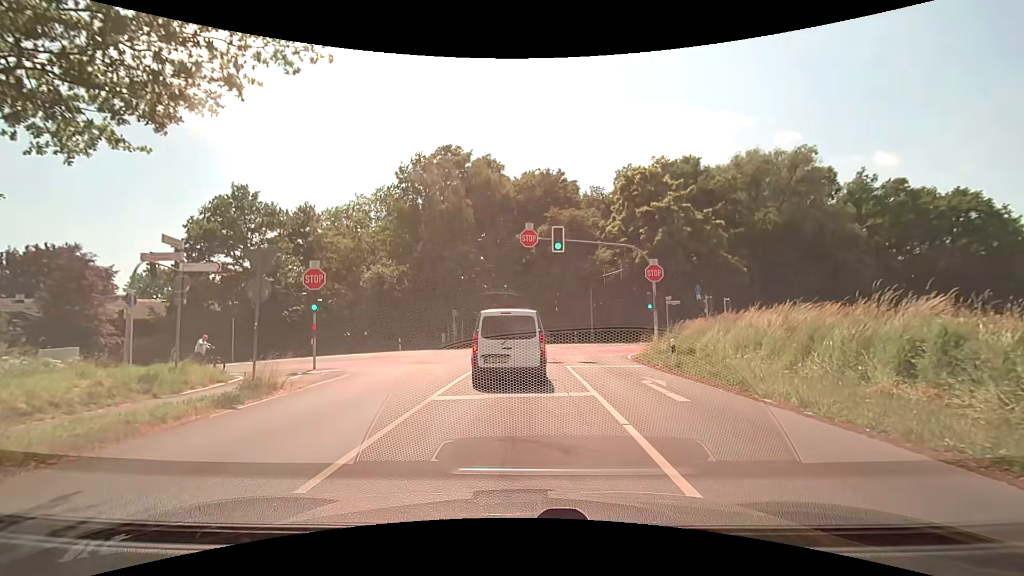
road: unclassified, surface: asphalt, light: Day
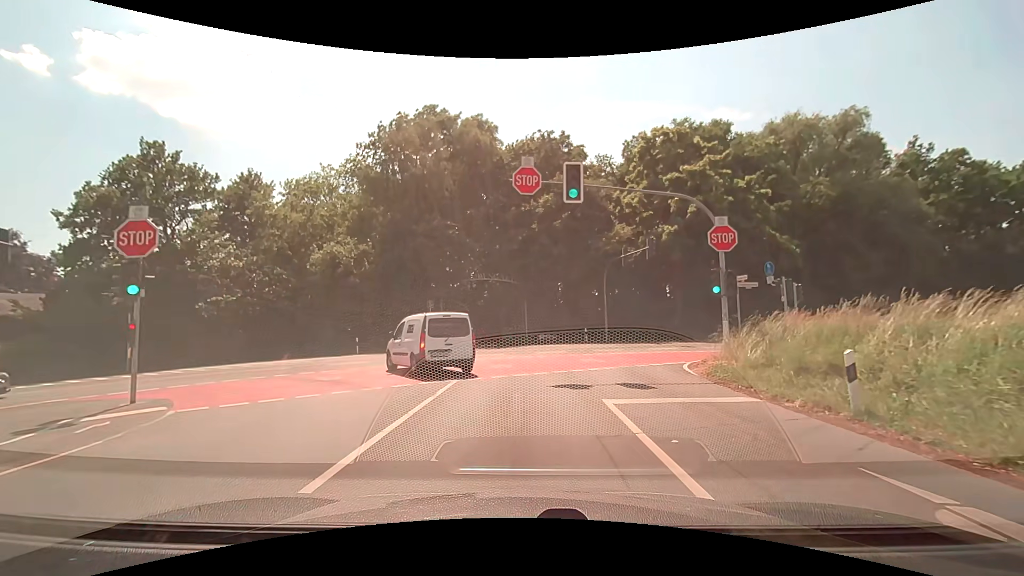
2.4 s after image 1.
(0.0, +9.7) m; 0°
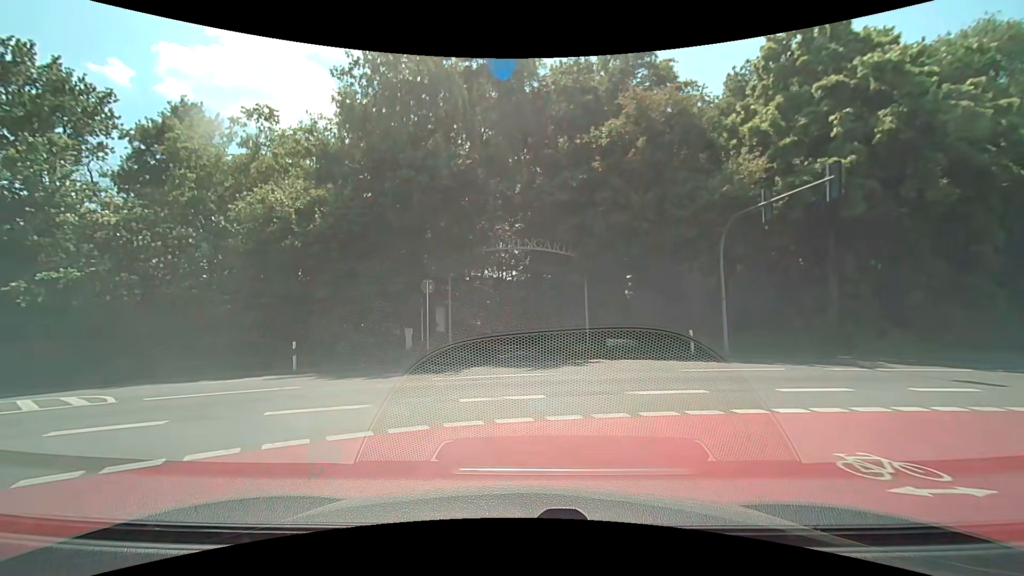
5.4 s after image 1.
(-0.2, +13.9) m; -6°
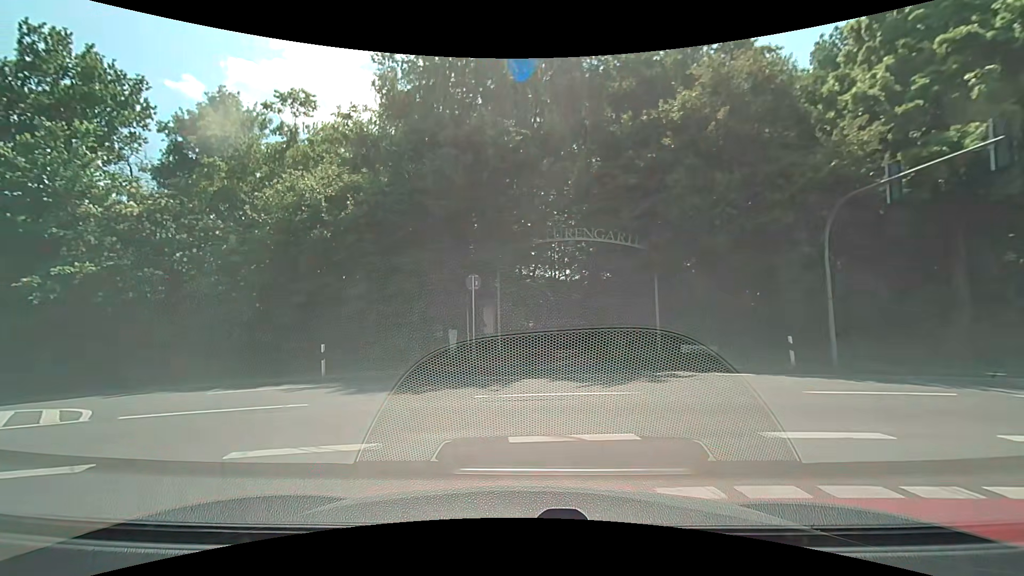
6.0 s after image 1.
(-0.1, +2.8) m; -7°
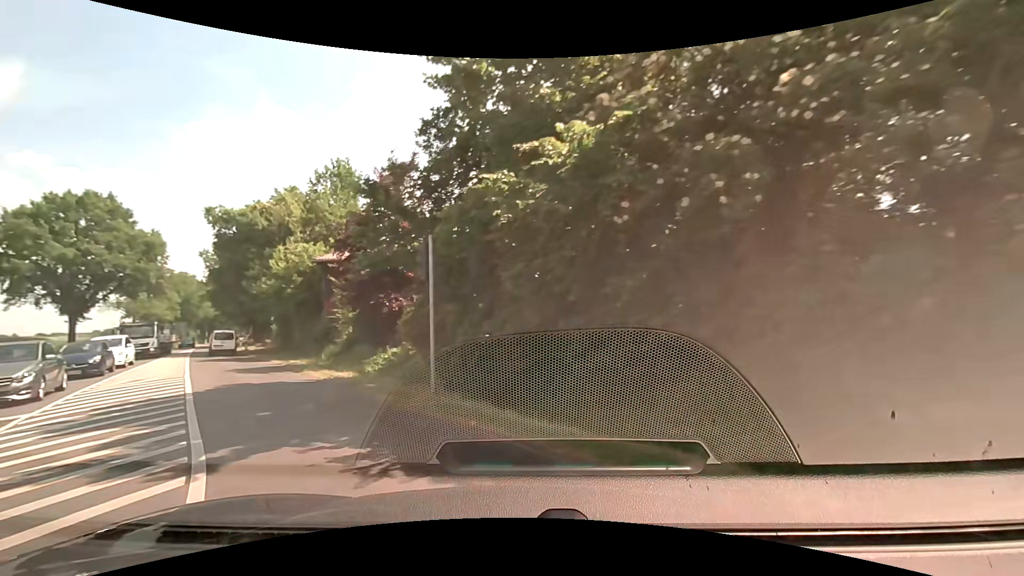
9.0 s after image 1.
(-6.6, +12.4) m; -60°
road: secondary
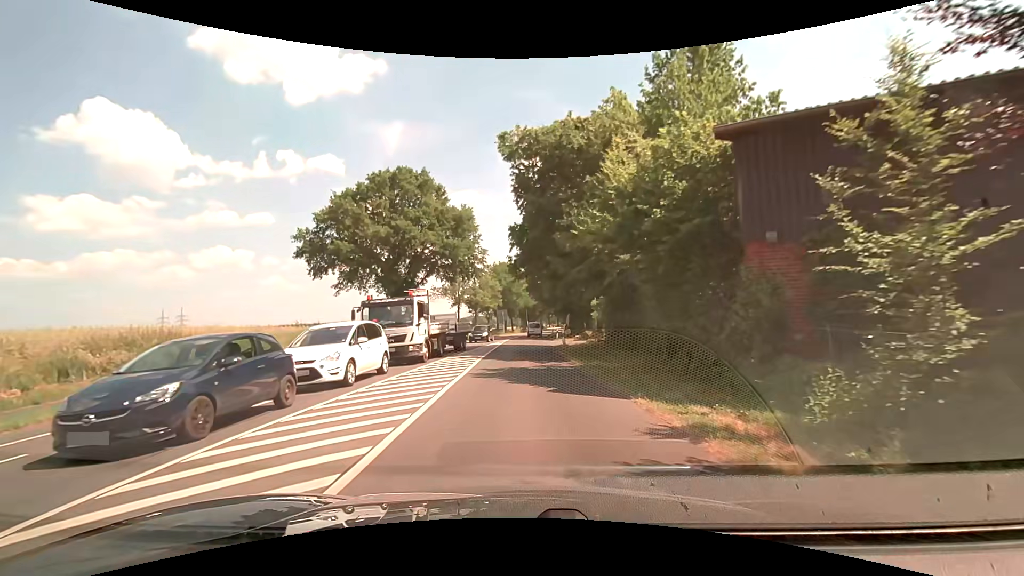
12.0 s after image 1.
(-8.5, +17.3) m; -33°
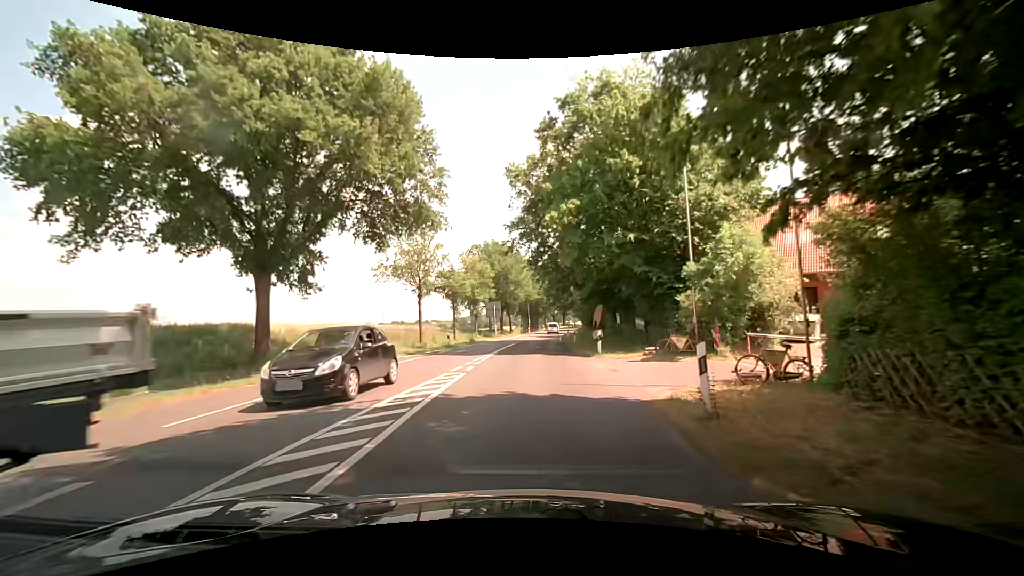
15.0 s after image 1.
(-0.1, +26.2) m; 0°
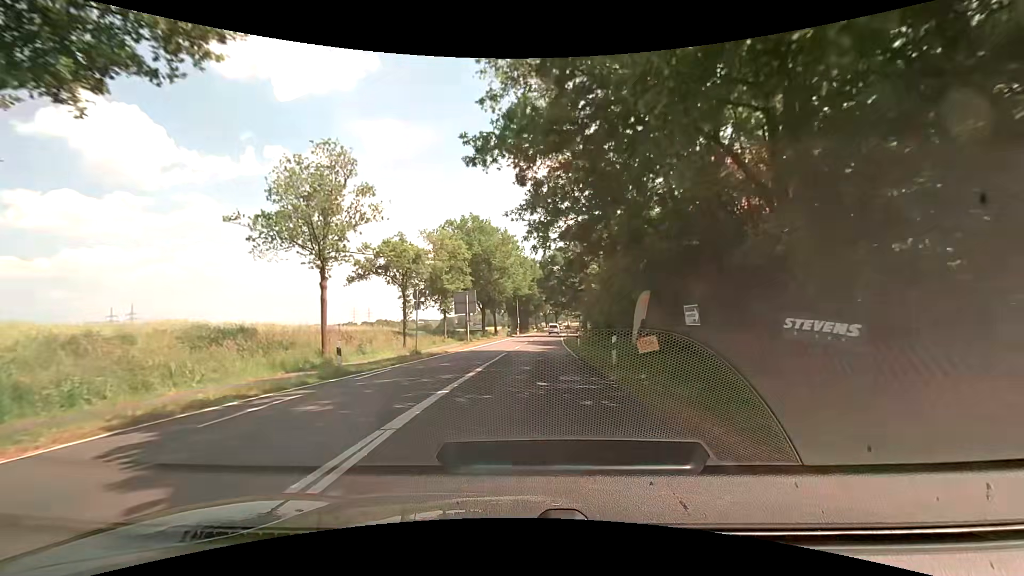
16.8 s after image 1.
(+0.1, +18.9) m; +1°
(0, +10) (0, +20) (+1, +30) (+1, +40) (+2, +50) (+2, +60) (+3, +70) (+4, +80) (+5, +90) (+5, +100) m
